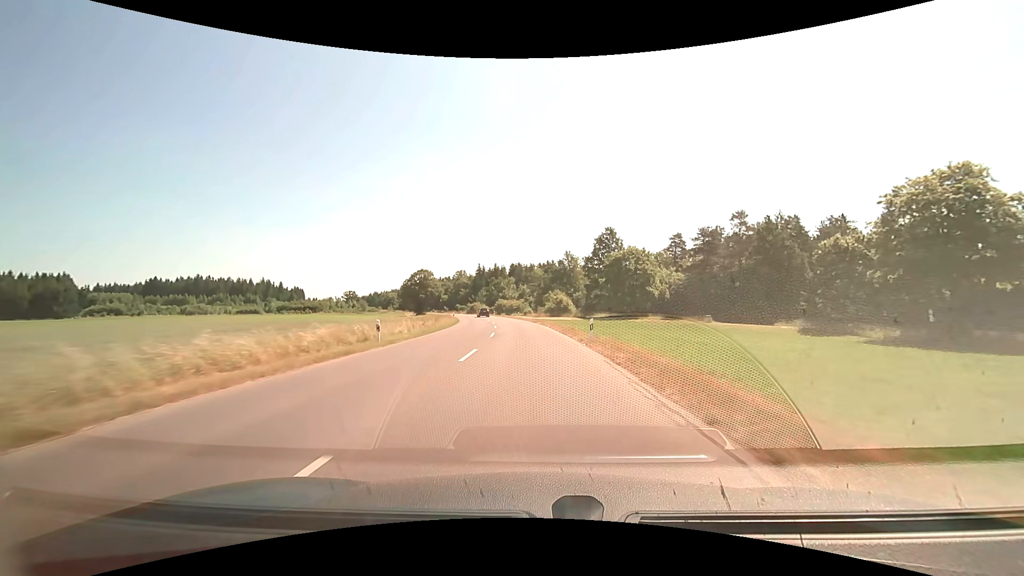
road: tertiary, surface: asphalt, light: Day
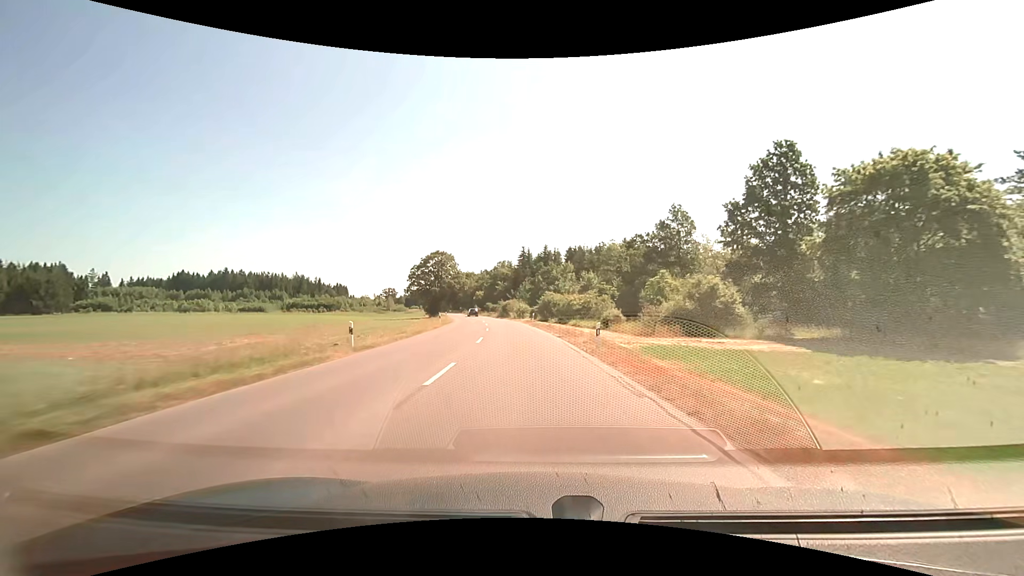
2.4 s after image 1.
(-2.7, +51.8) m; -6°
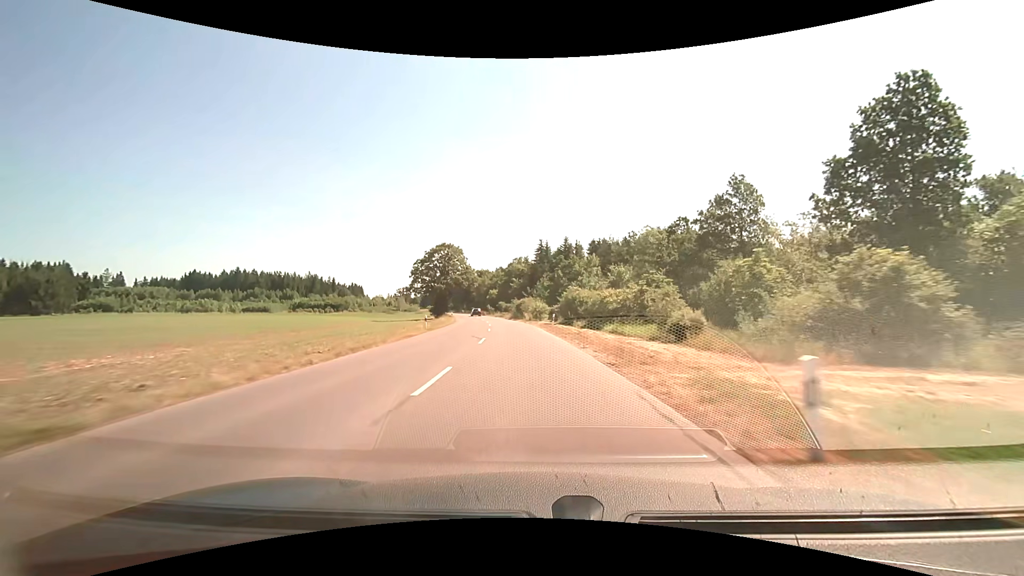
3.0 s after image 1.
(-0.2, +13.1) m; -2°
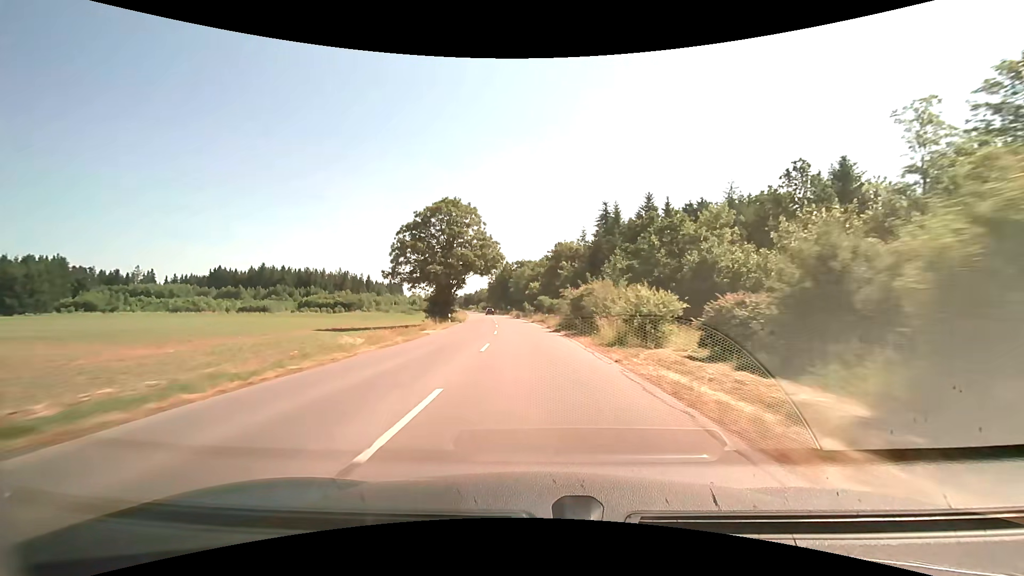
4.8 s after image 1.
(-2.1, +39.6) m; -5°
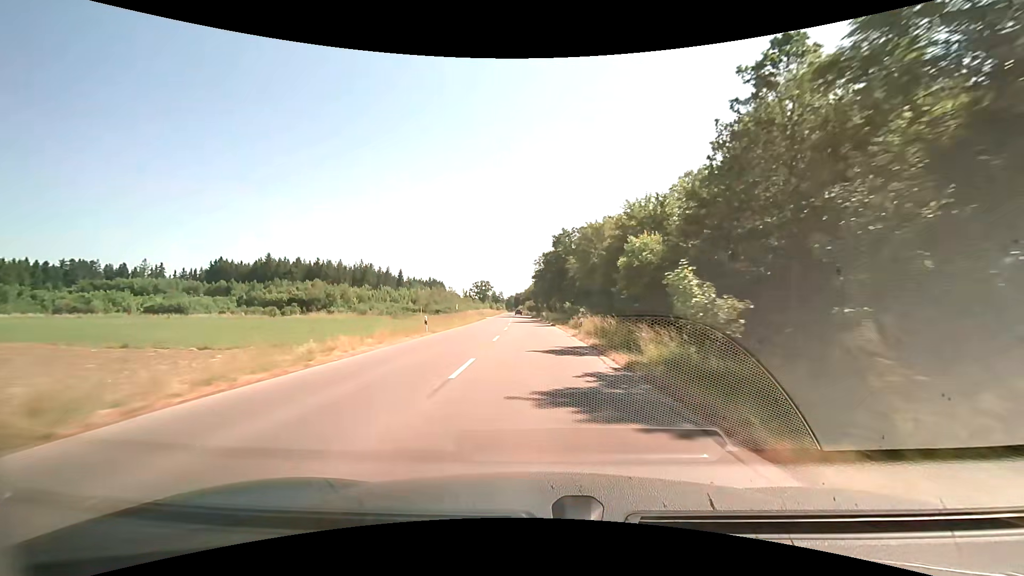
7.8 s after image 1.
(-4.1, +67.6) m; -7°
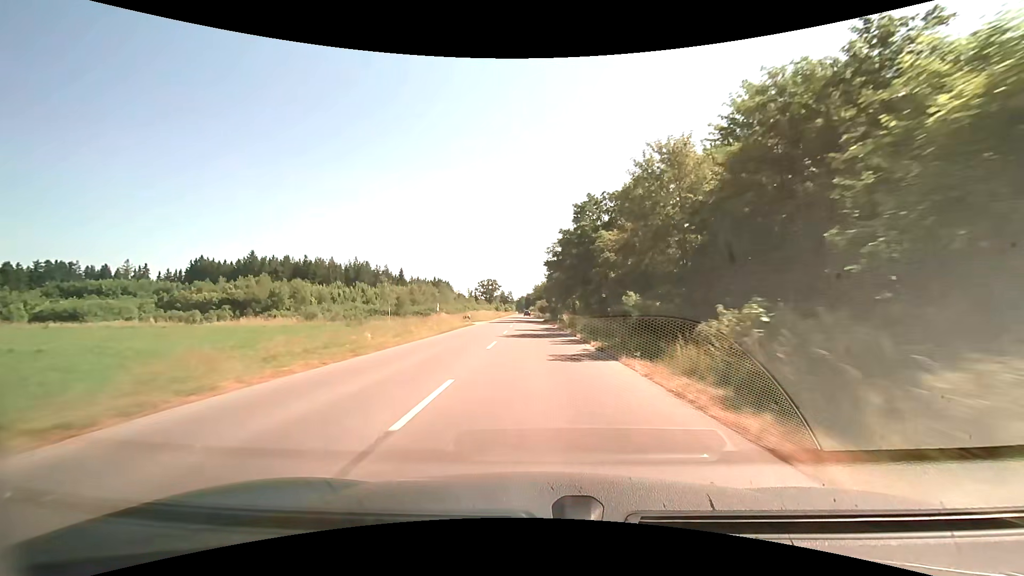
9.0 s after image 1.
(-0.1, +27.8) m; -1°
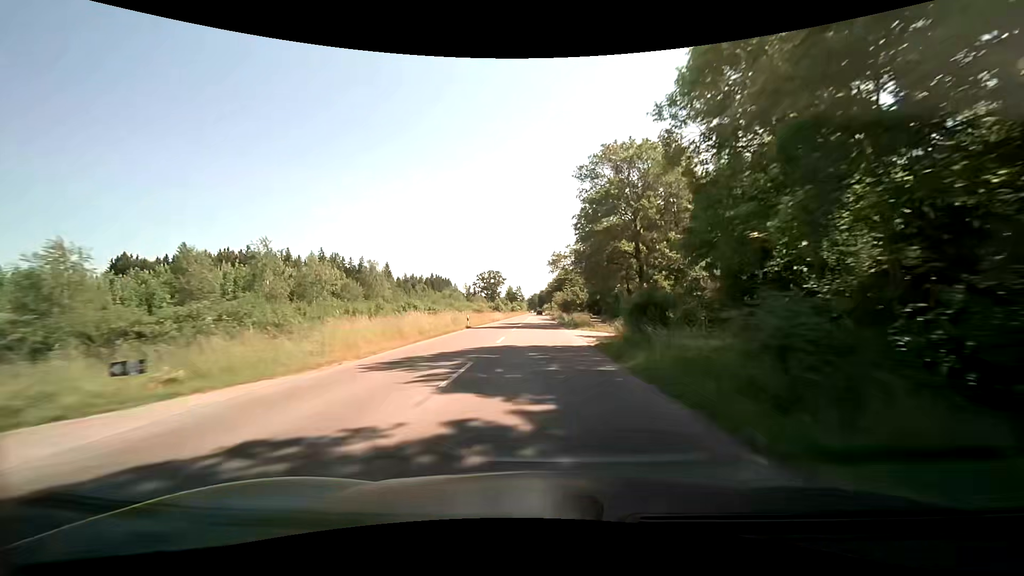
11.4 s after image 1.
(-0.9, +56.8) m; -2°
